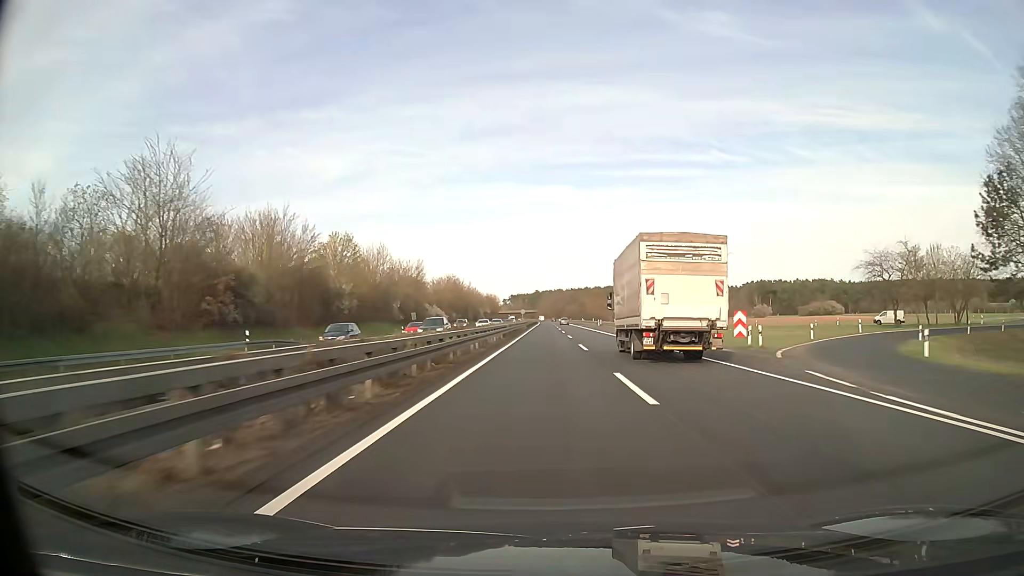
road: trunk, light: Day
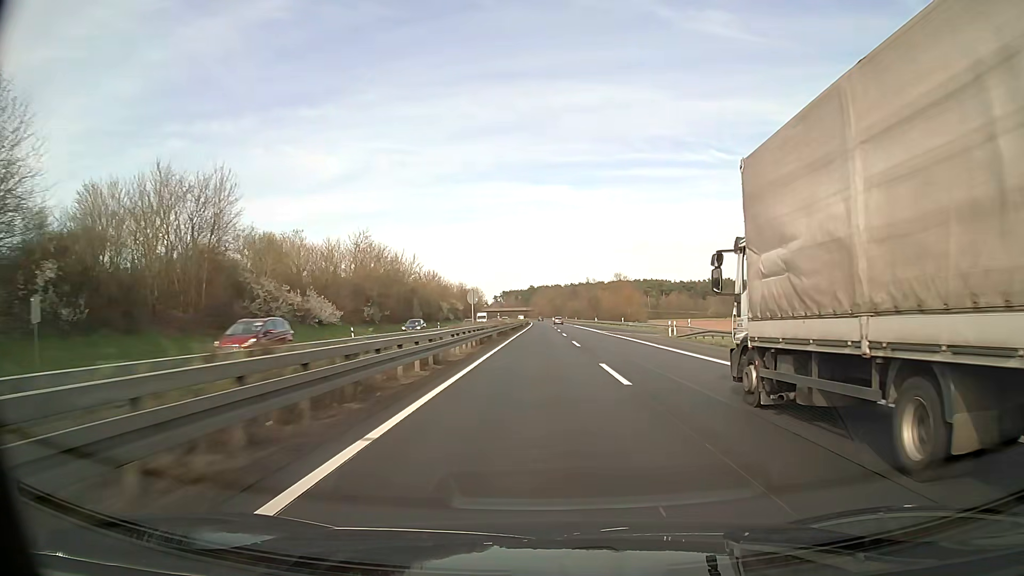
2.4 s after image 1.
(+0.4, +69.4) m; 0°
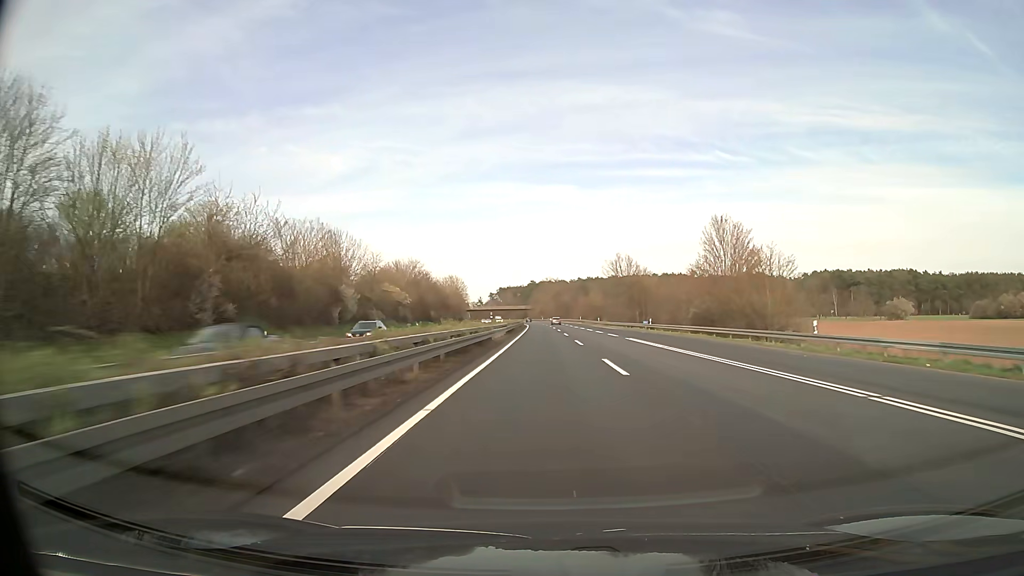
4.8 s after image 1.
(-0.3, +69.6) m; 0°
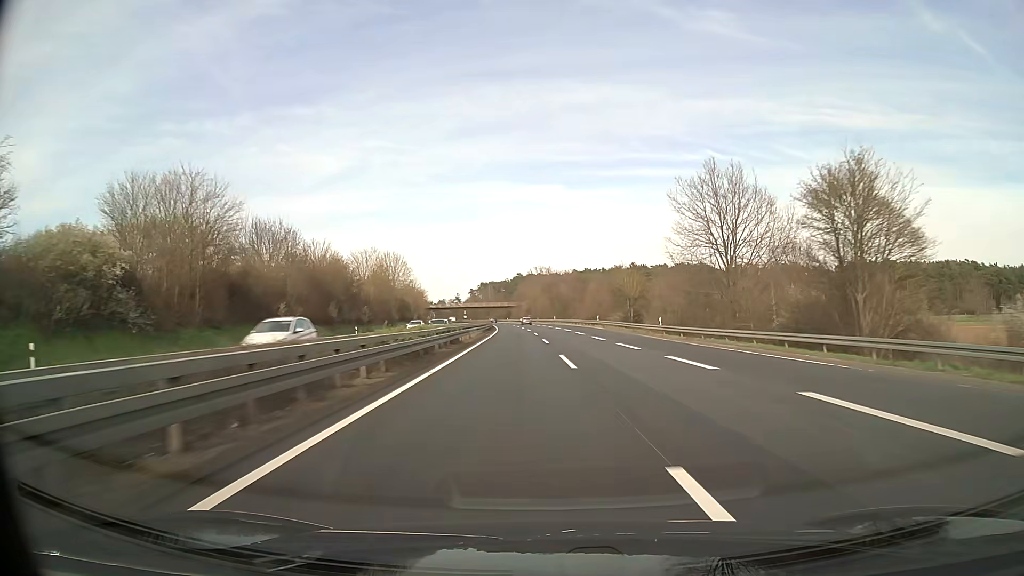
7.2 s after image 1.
(+0.6, +69.7) m; +1°
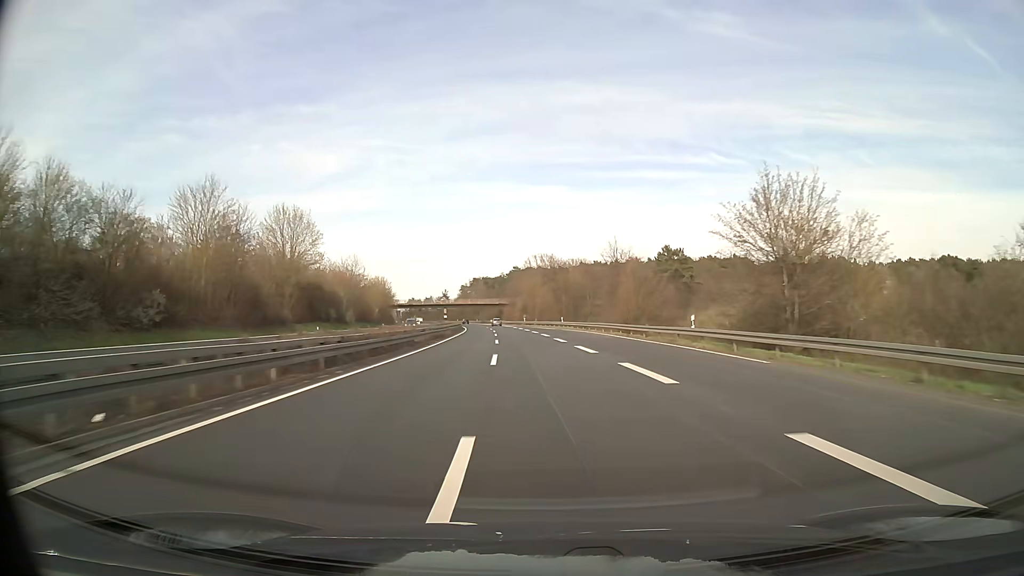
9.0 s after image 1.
(+0.1, +52.3) m; 0°
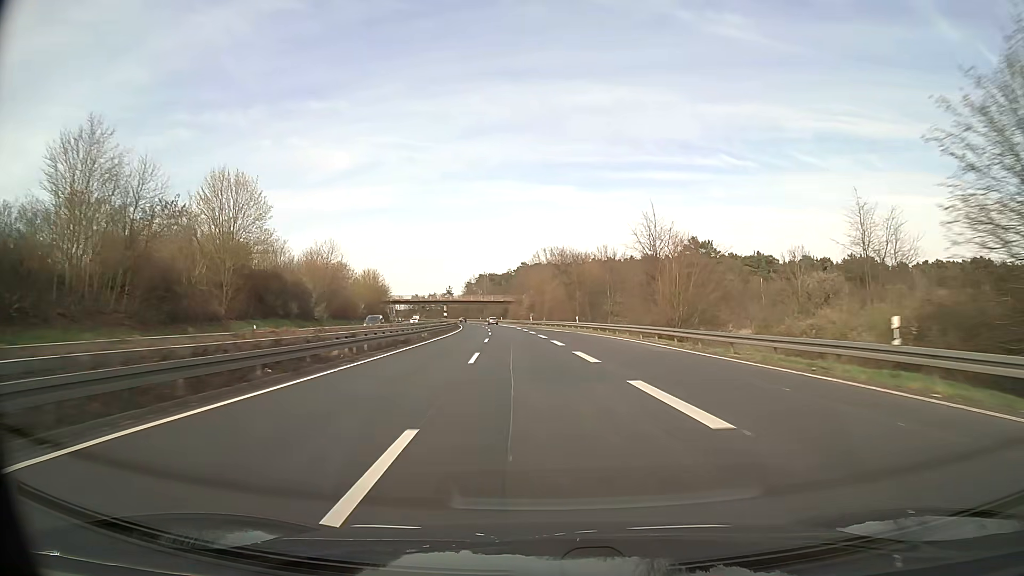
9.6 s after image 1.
(-0.1, +17.4) m; -1°
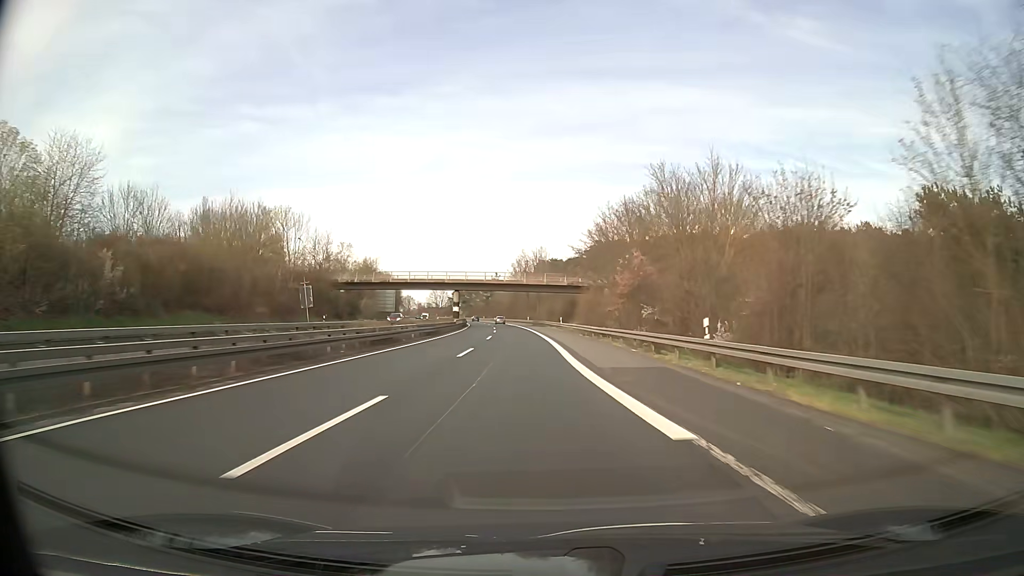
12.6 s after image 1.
(-4.2, +86.9) m; -6°
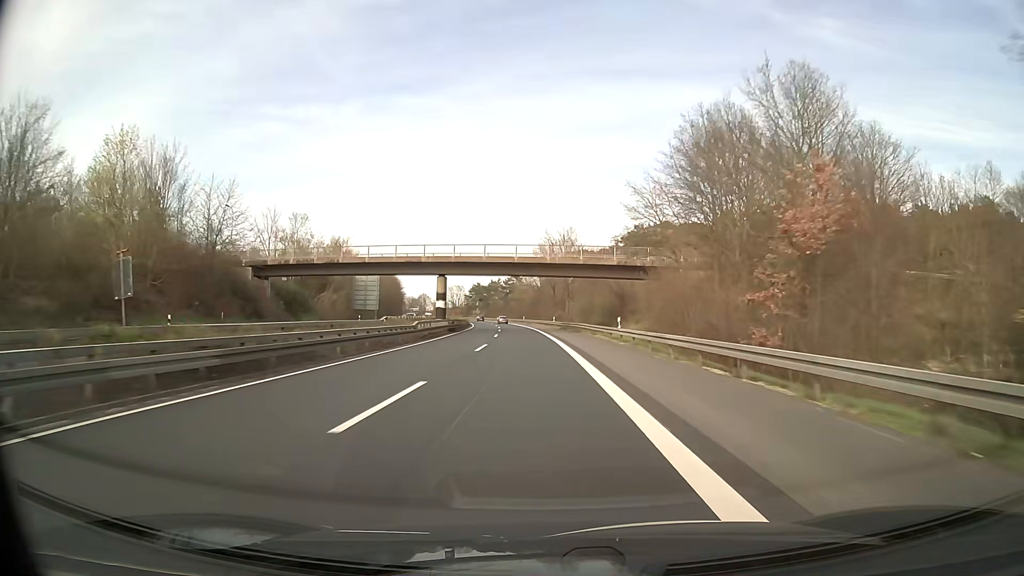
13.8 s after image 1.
(-0.6, +34.8) m; -2°
(0, +10) (0, +20) (0, +30) (-1, +40) (-1, +50) (-2, +60) (-2, +70) (-3, +80) (-4, +90) (-5, +100) m
